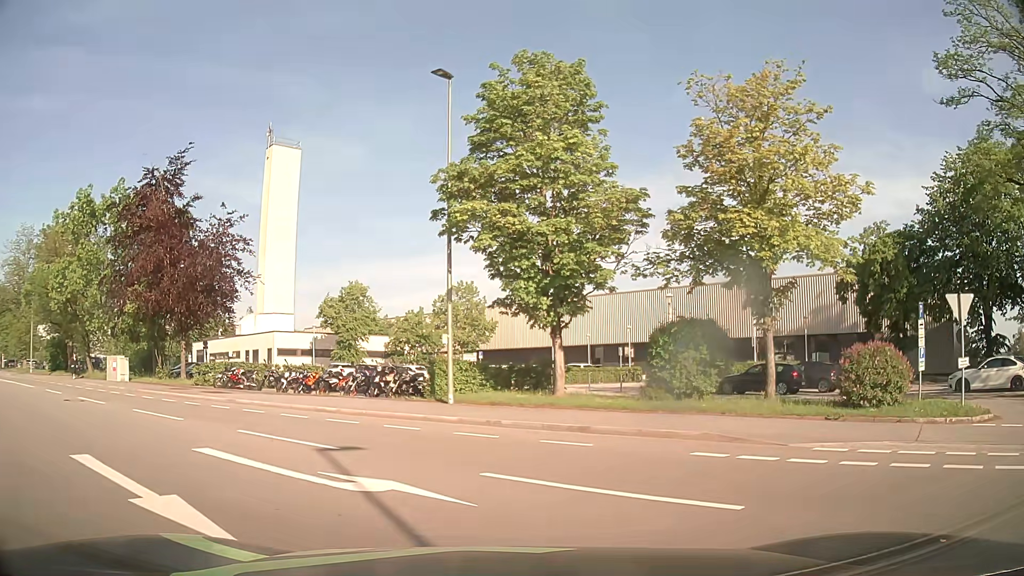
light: Day
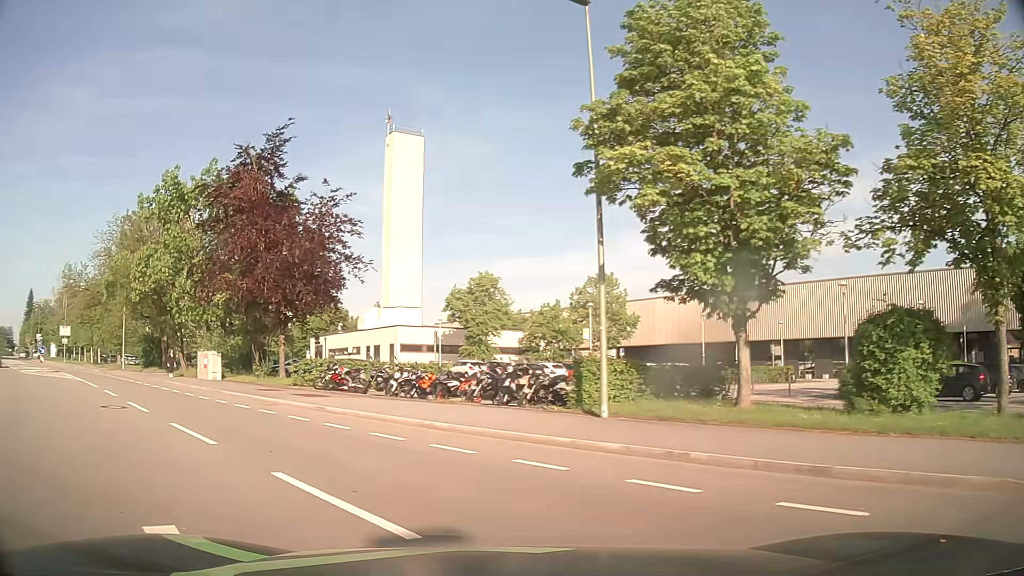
(-0.4, +5.1) m; -10°
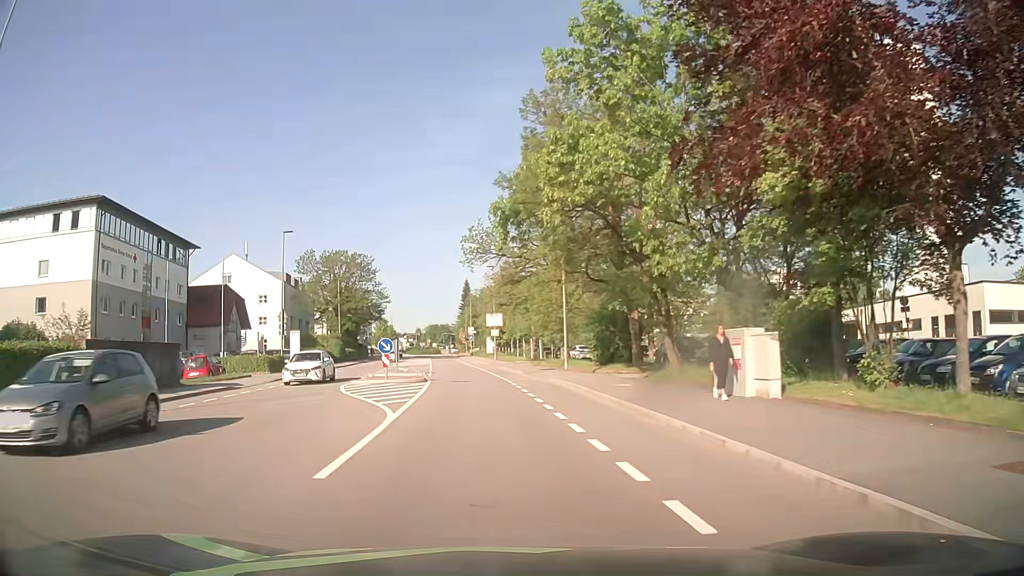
(-9.9, +20.1) m; -41°
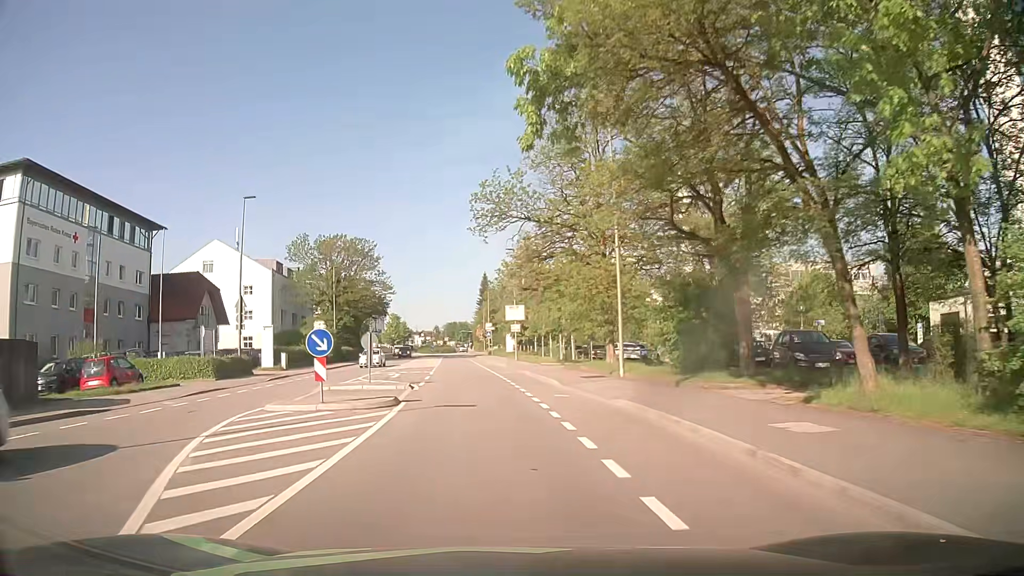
(-0.2, +12.0) m; -1°
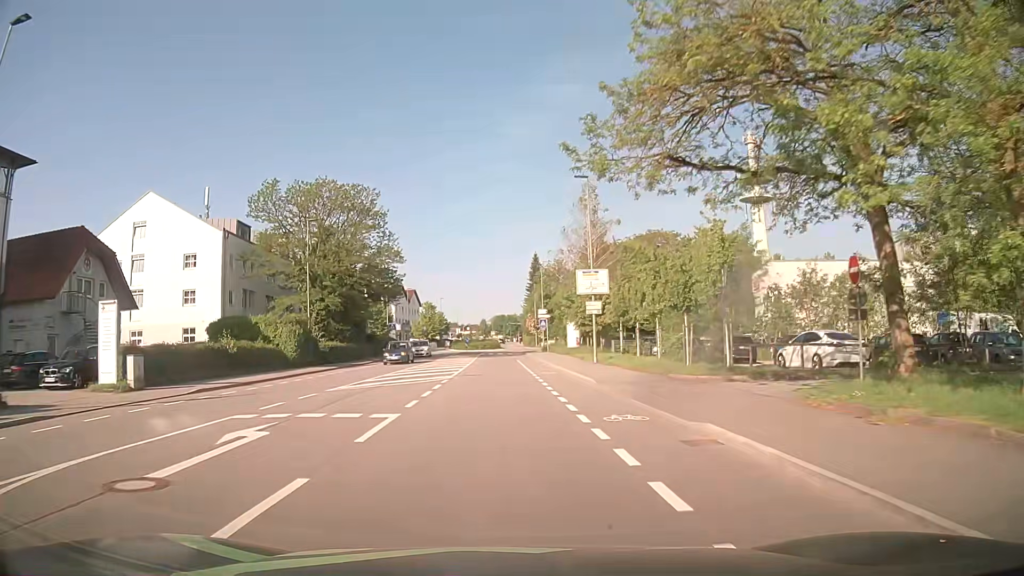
(-1.3, +25.8) m; -5°
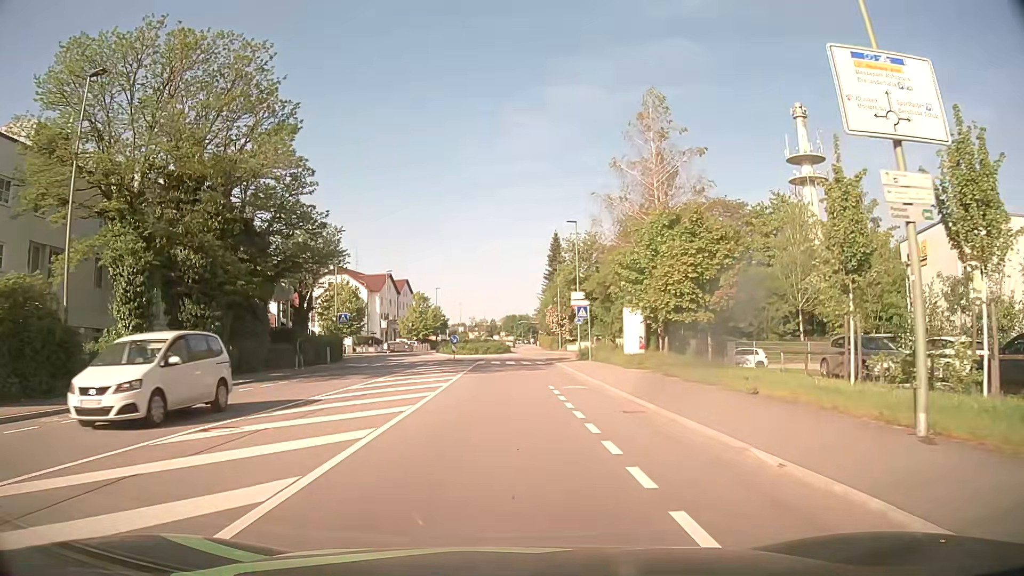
(-0.1, +28.9) m; 0°
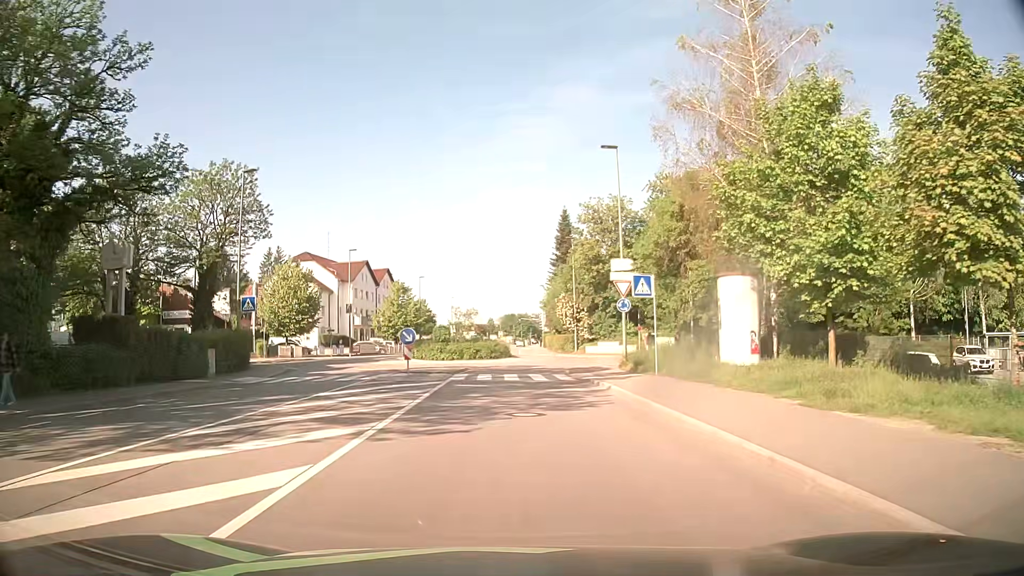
(-0.1, +19.5) m; 0°
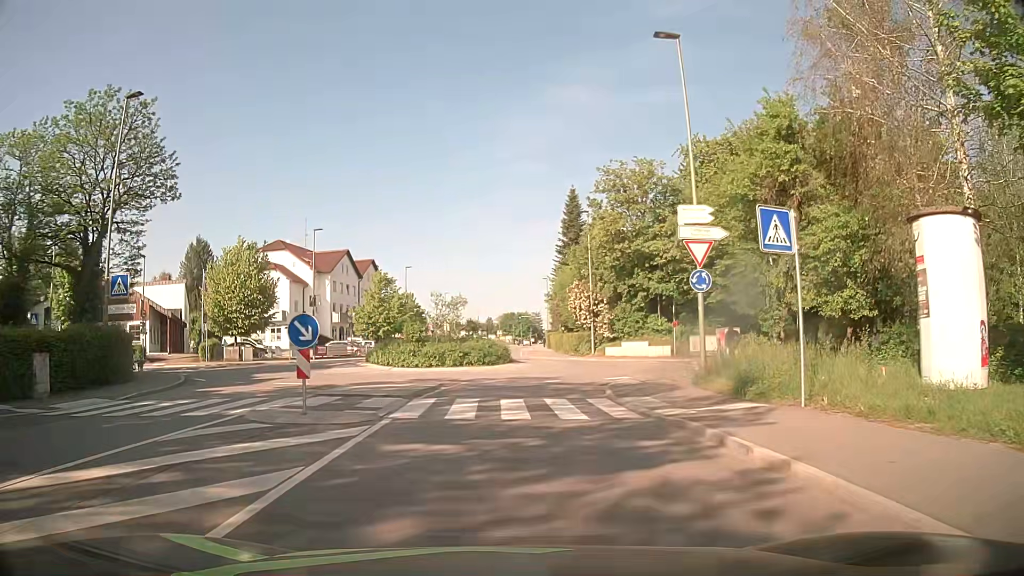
(+0.1, +12.0) m; 0°
(0, +10) (+1, +20) (+4, +29) (+4, +39) (+1, +49) (-1, +59) (-1, +69) (0, +79) (0, +89) (+1, +99) m
